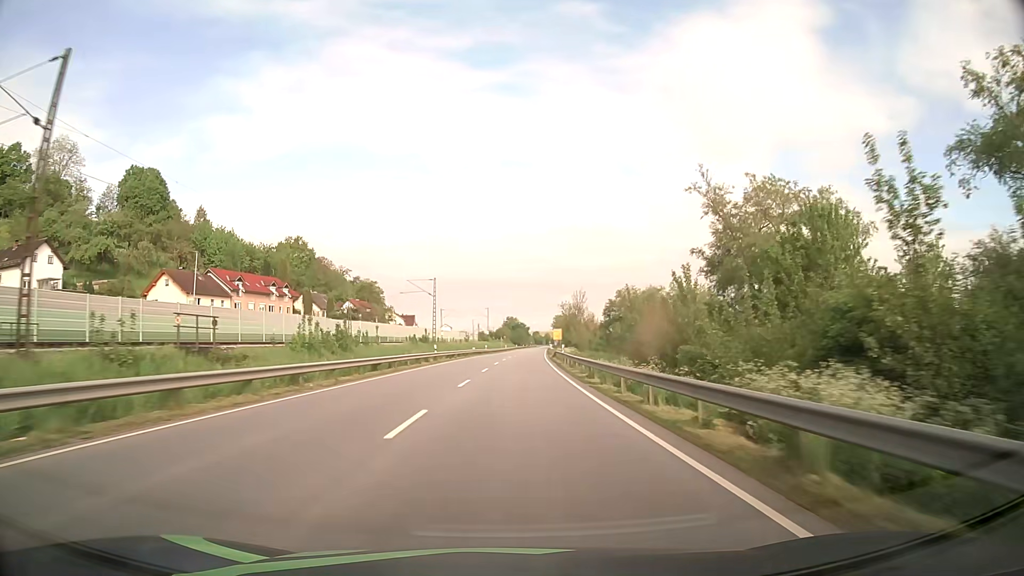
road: primary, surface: asphalt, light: Day
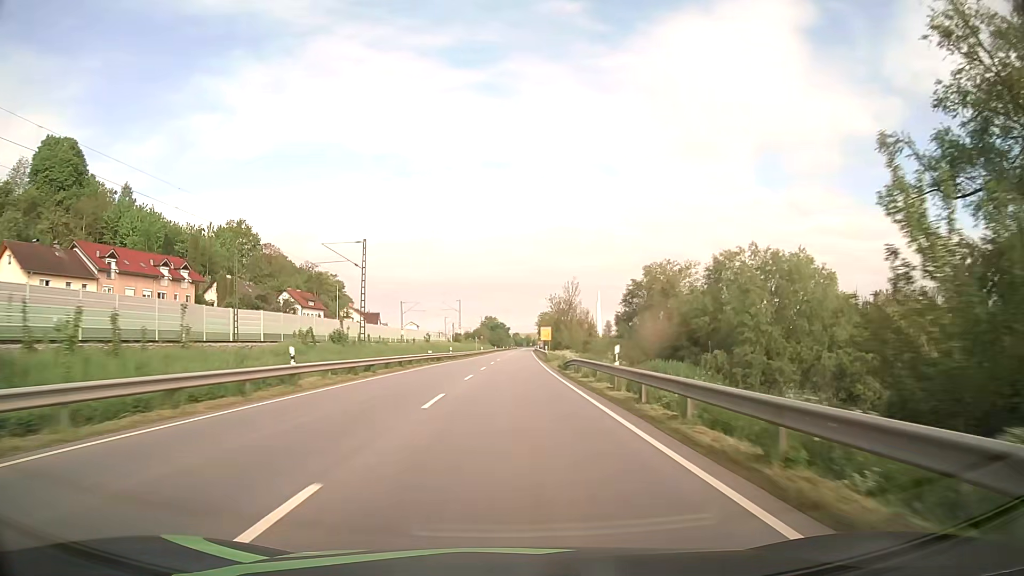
(+0.6, +31.9) m; +2°
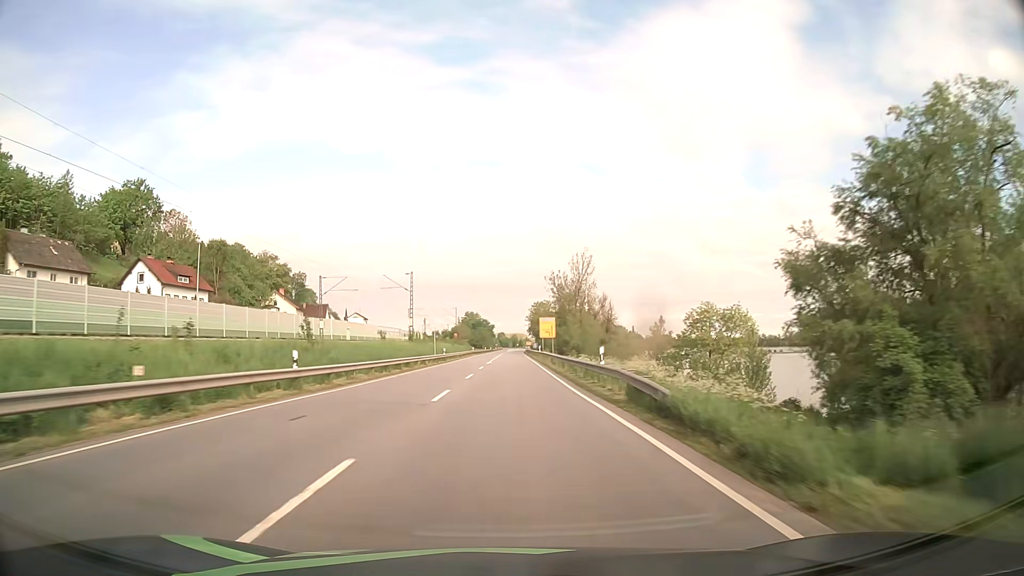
(+0.5, +47.9) m; +1°
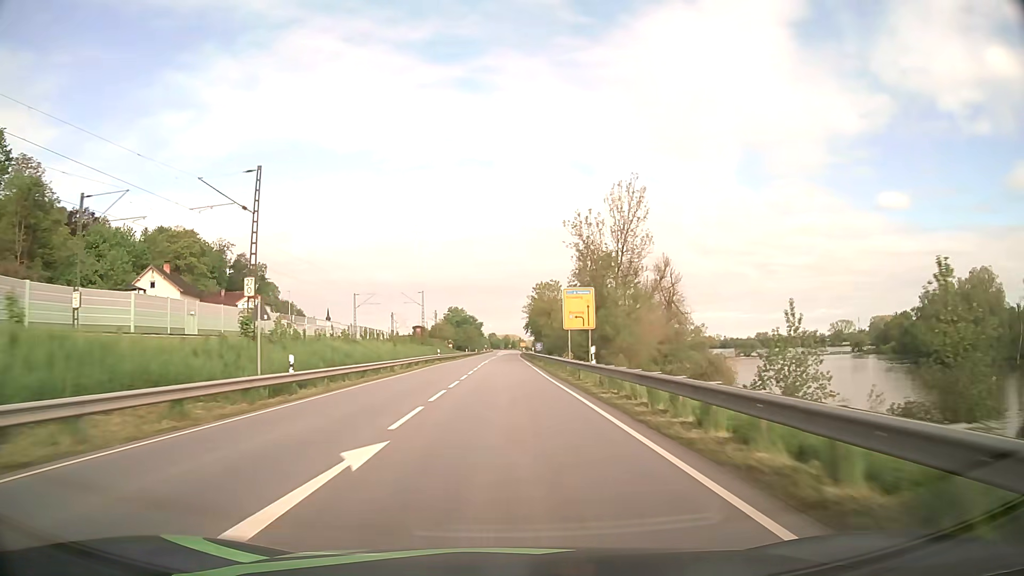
(+0.3, +47.8) m; +1°
(0, +10) (0, +20) (0, +30) (0, +40) (0, +50) (0, +60) (0, +70) (0, +80) (0, +90) (0, +100) m
